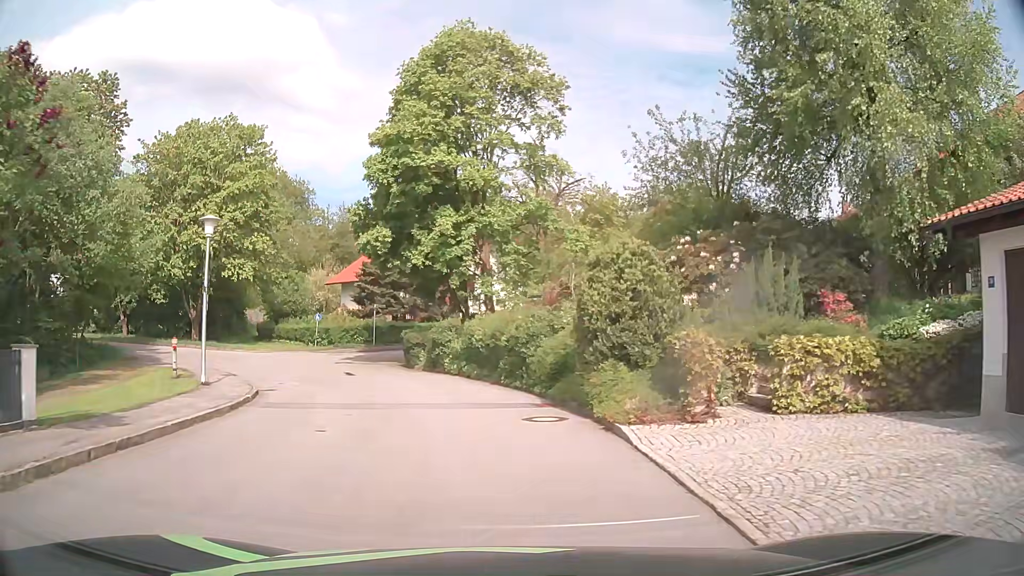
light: Day
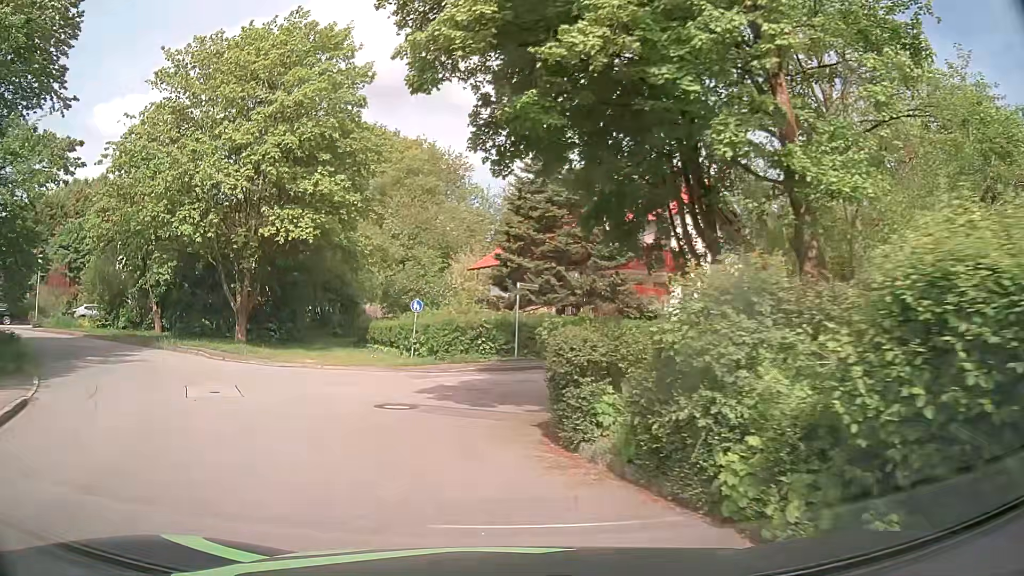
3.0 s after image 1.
(-1.7, +18.3) m; -15°
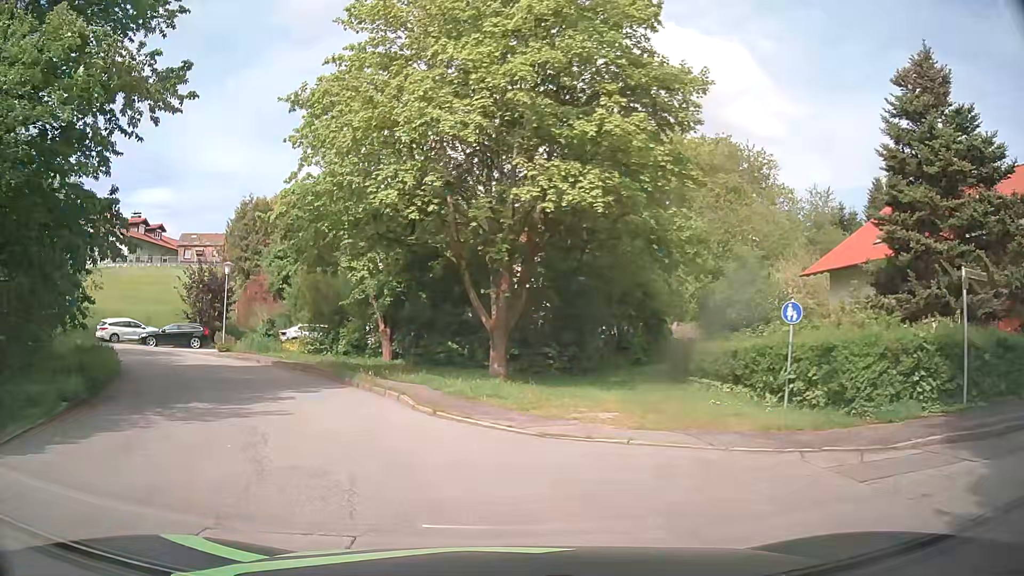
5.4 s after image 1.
(-2.1, +10.2) m; -25°
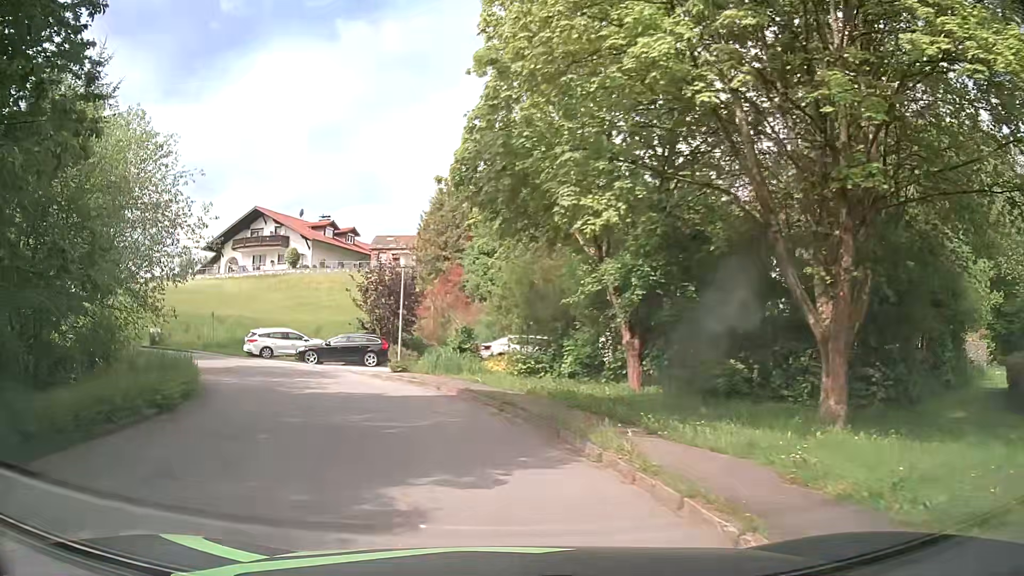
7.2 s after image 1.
(-1.5, +9.3) m; -19°
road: residential
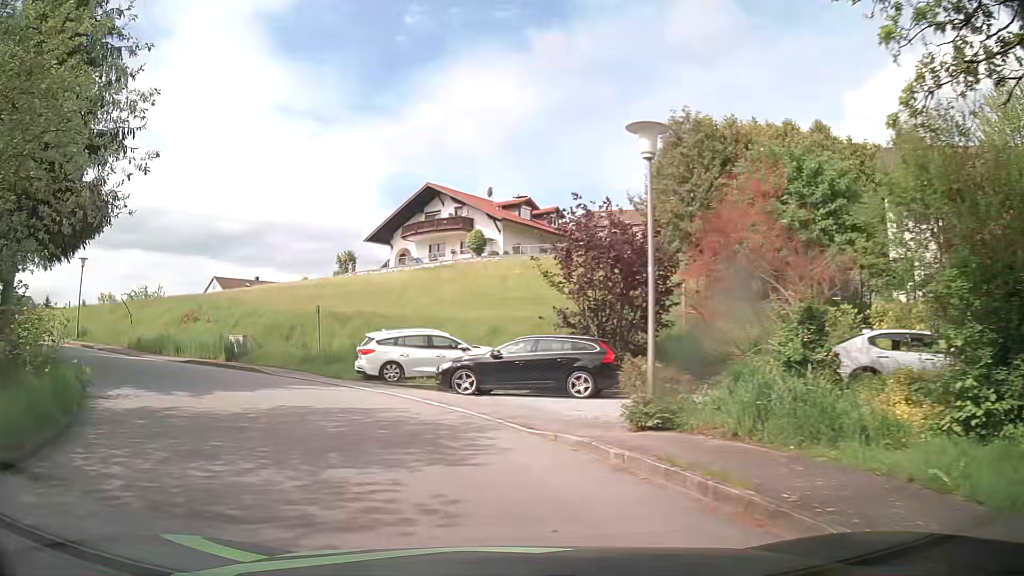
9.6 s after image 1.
(-2.3, +14.9) m; -18°
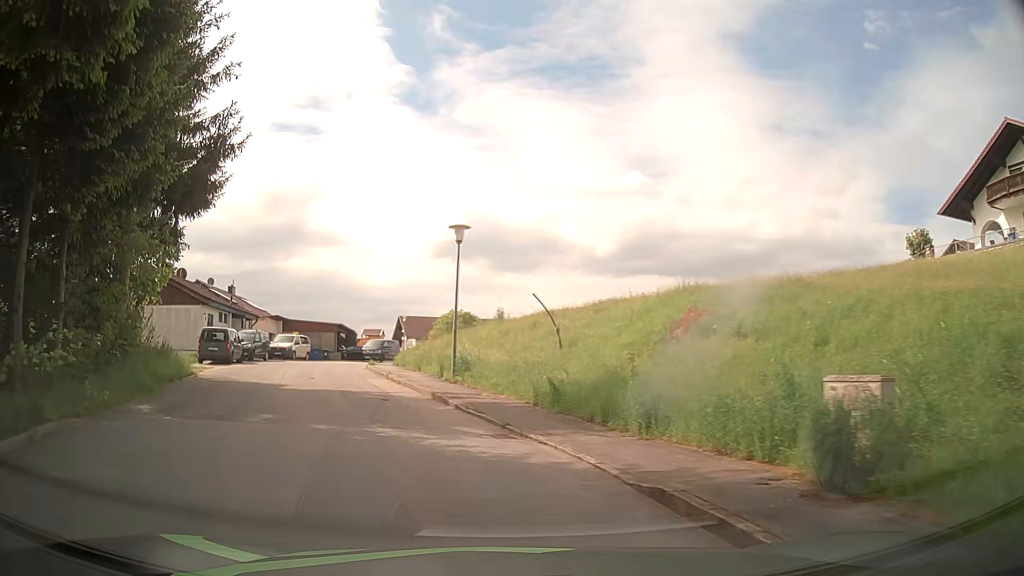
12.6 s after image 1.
(-7.2, +18.0) m; -45°
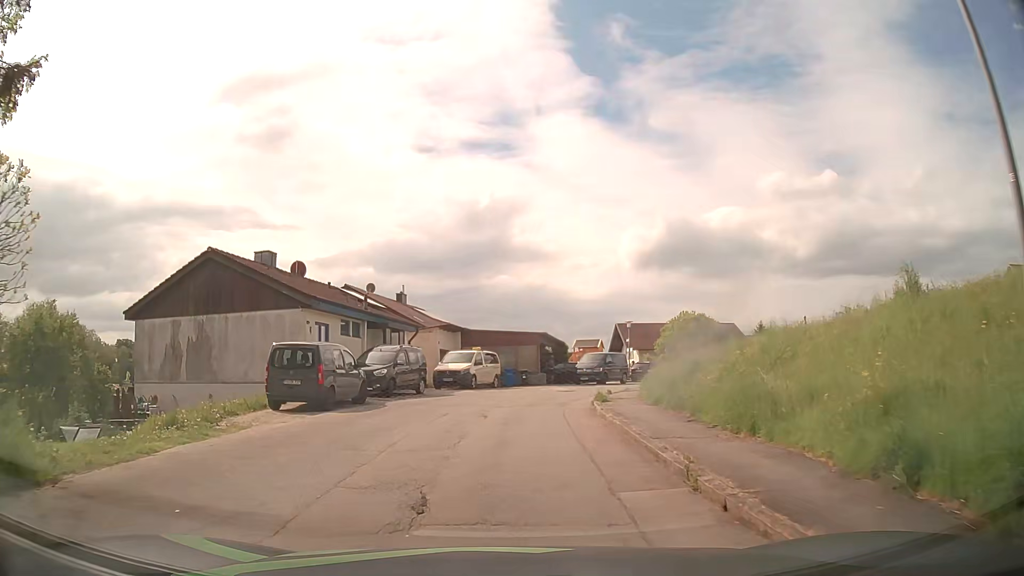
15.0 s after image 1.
(-3.3, +15.6) m; -20°
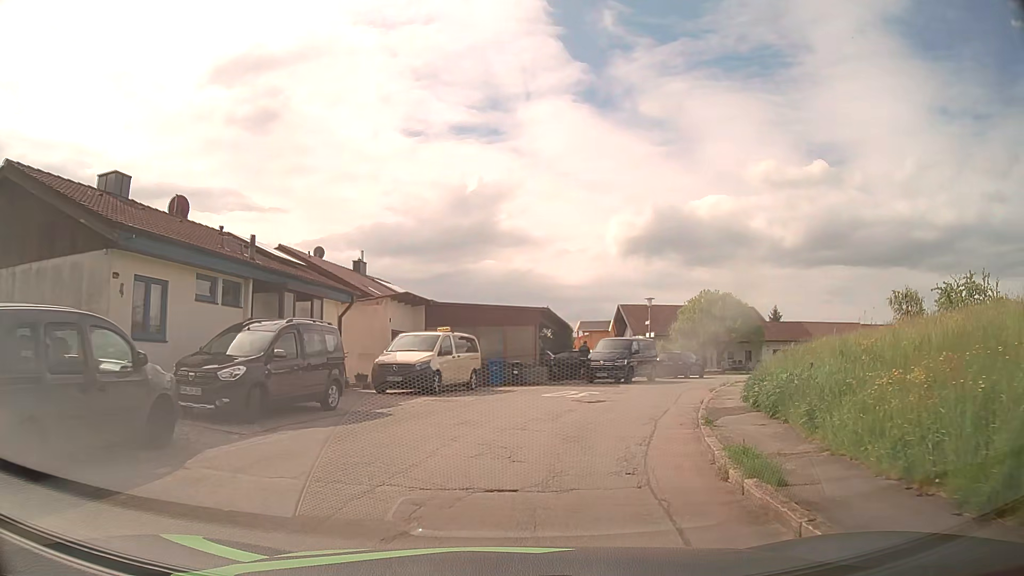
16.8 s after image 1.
(+0.1, +11.9) m; +2°
(+1, +10) (+3, +20) (+8, +29) (+16, +33) (+25, +29) (+32, +22) (+39, +15) (+46, +7) (+53, 0) (+60, -6) m
